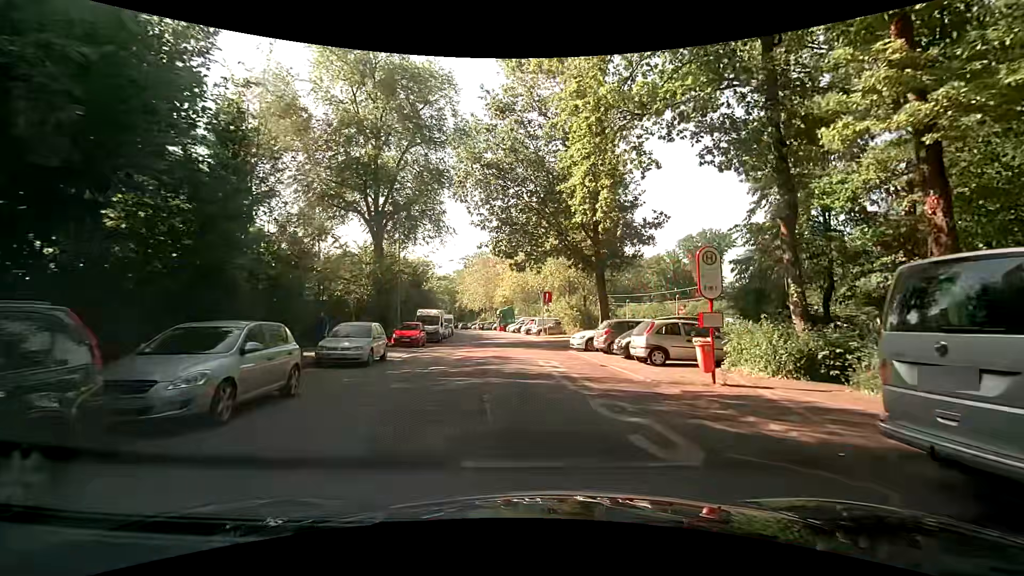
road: residential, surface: asphalt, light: Day
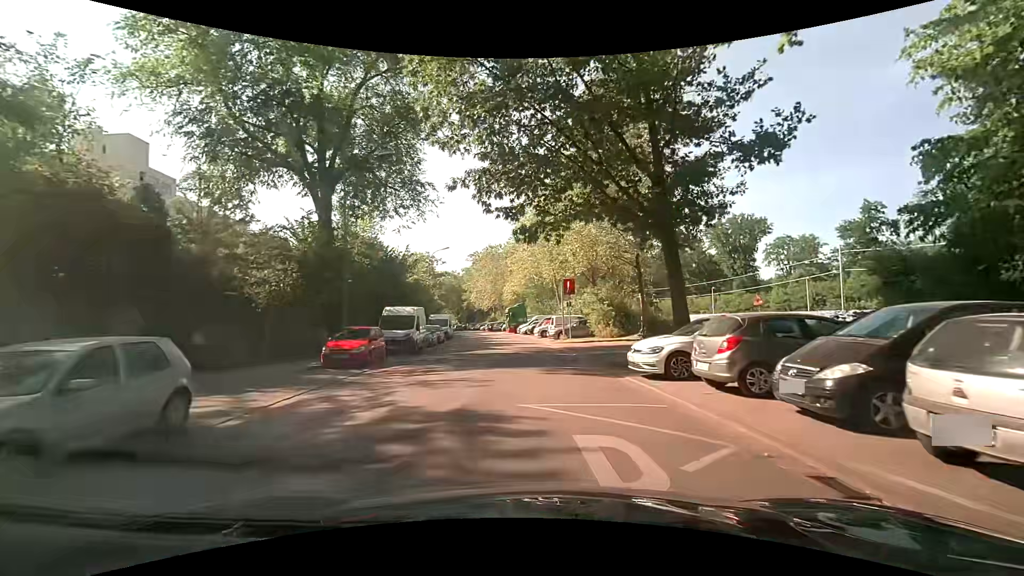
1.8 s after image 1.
(+0.2, +12.0) m; -2°
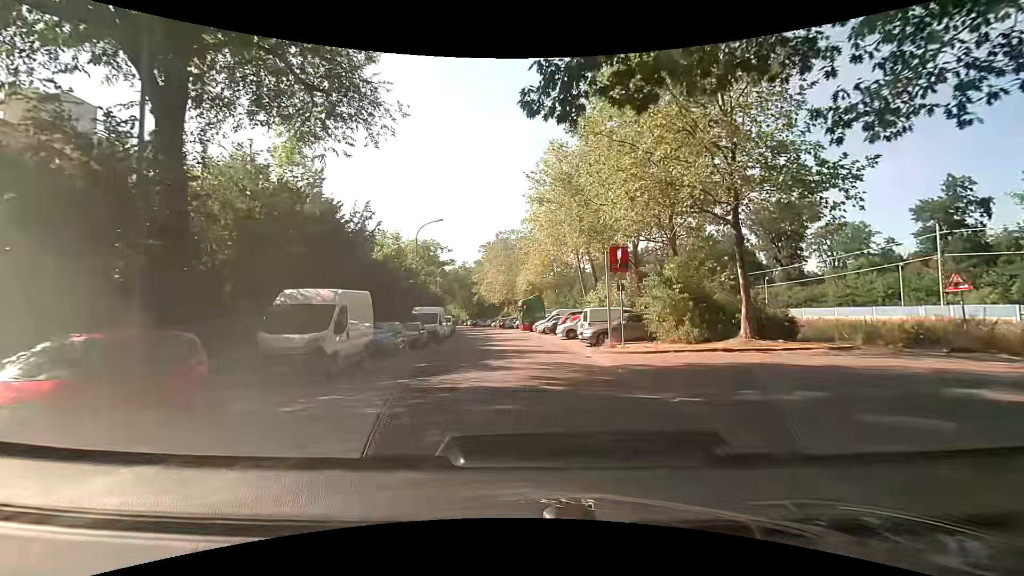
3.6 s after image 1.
(+0.1, +12.8) m; 0°
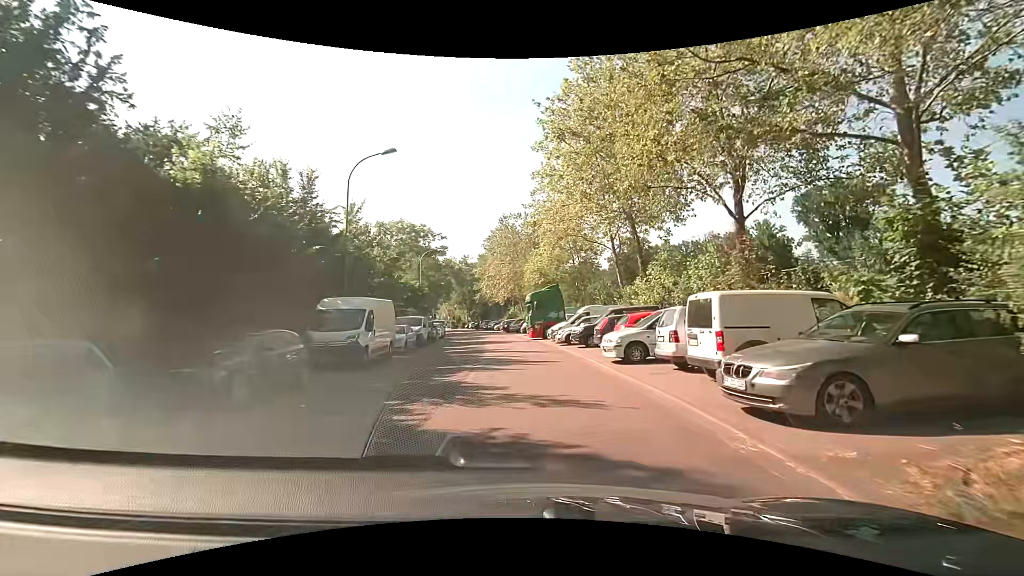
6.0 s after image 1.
(-0.1, +16.7) m; -2°
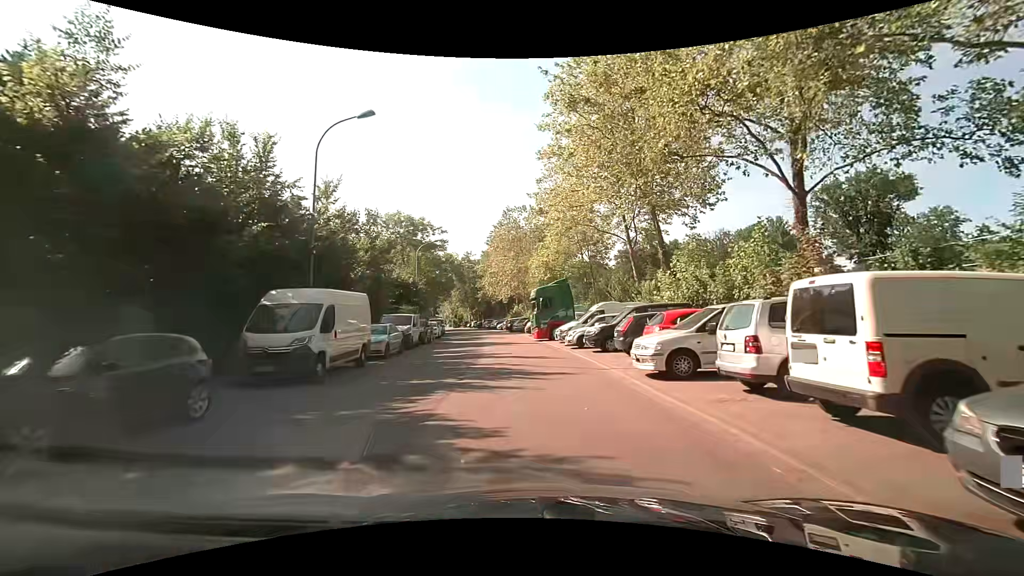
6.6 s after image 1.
(+0.1, +4.0) m; +1°
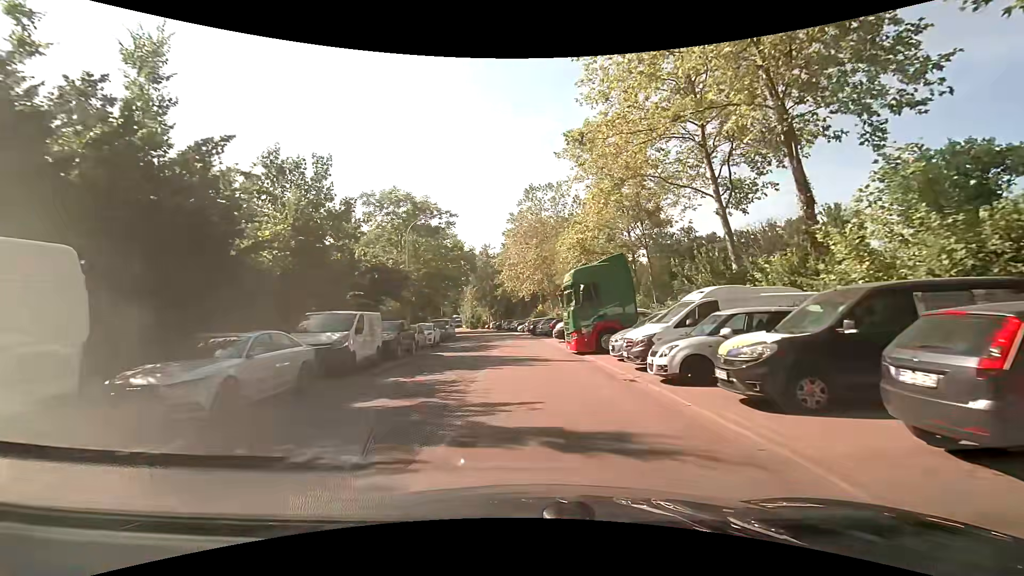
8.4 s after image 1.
(-0.4, +12.4) m; -3°
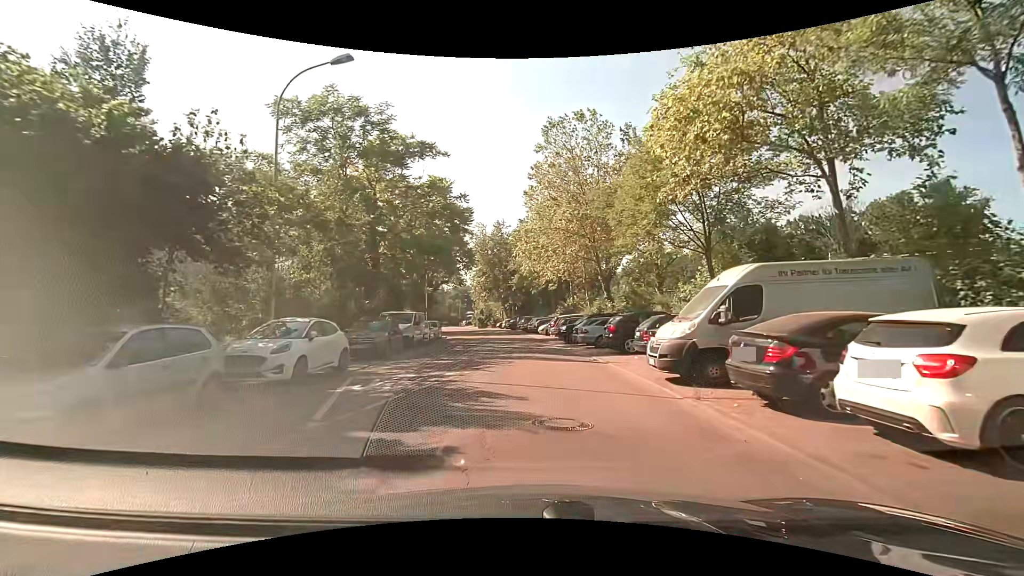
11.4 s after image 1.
(-0.8, +21.7) m; -3°
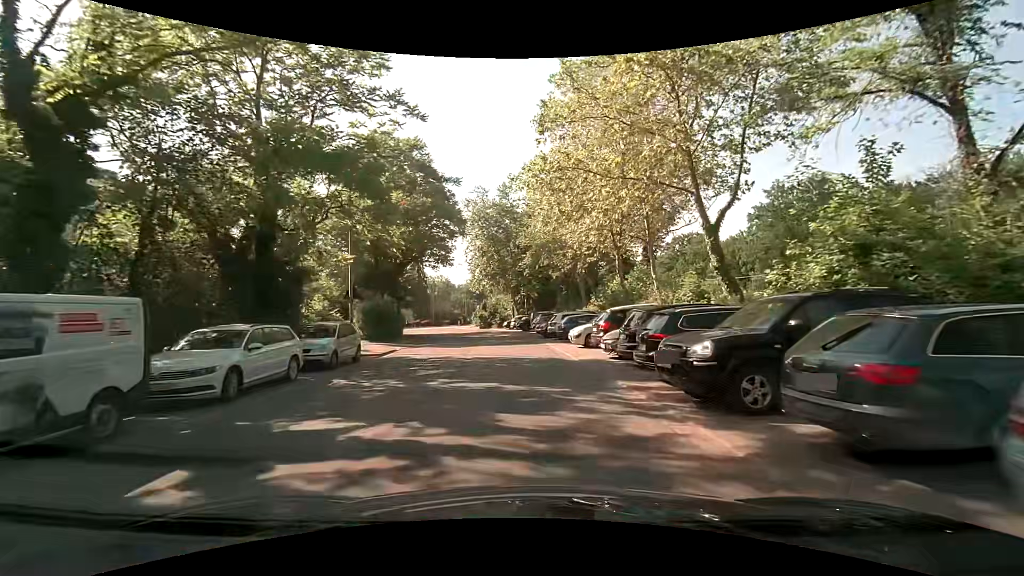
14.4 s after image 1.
(+0.2, +21.9) m; -2°
